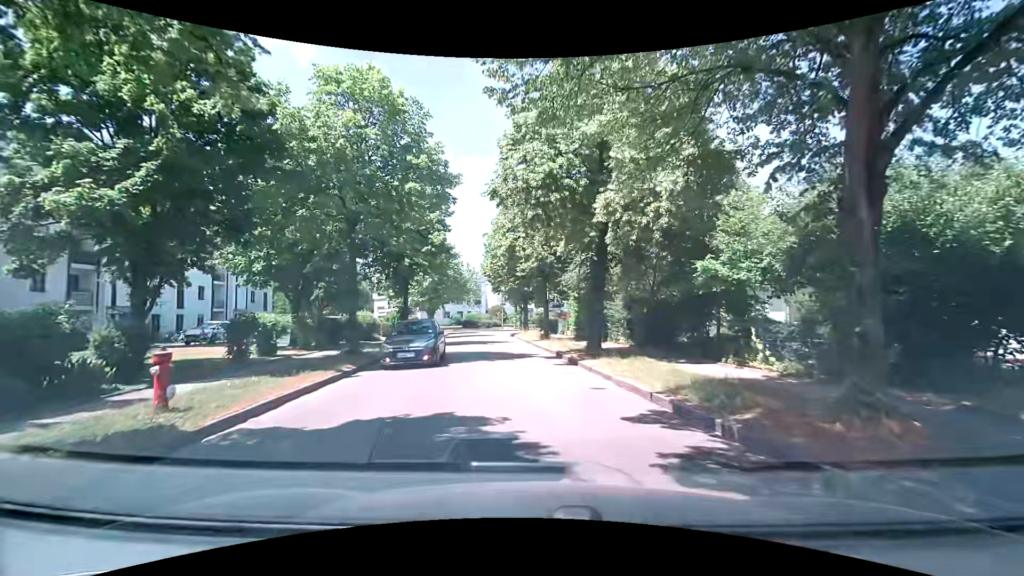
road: residential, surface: asphalt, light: Day
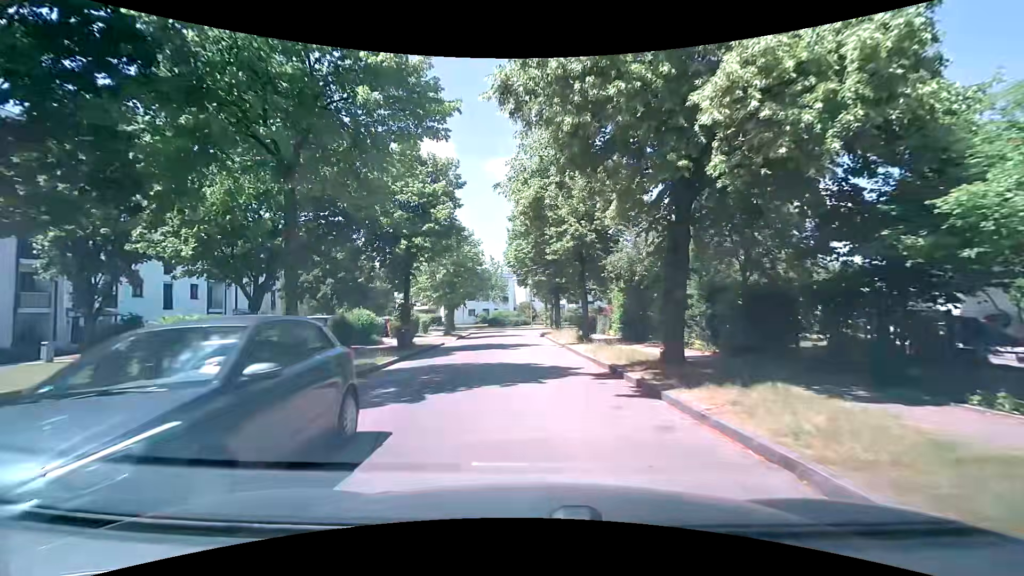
(-0.3, +6.6) m; -5°
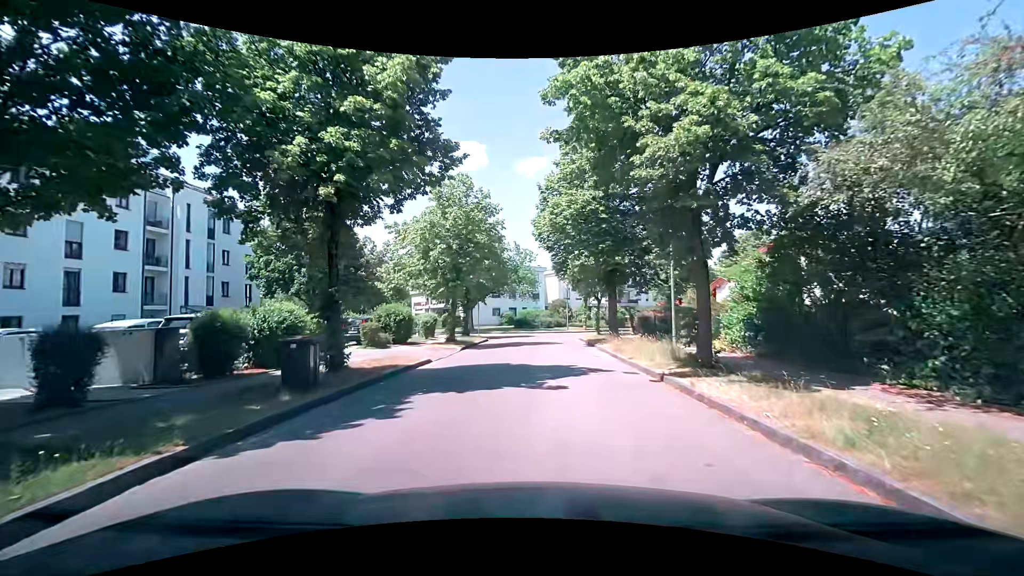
(-0.6, +12.7) m; -3°
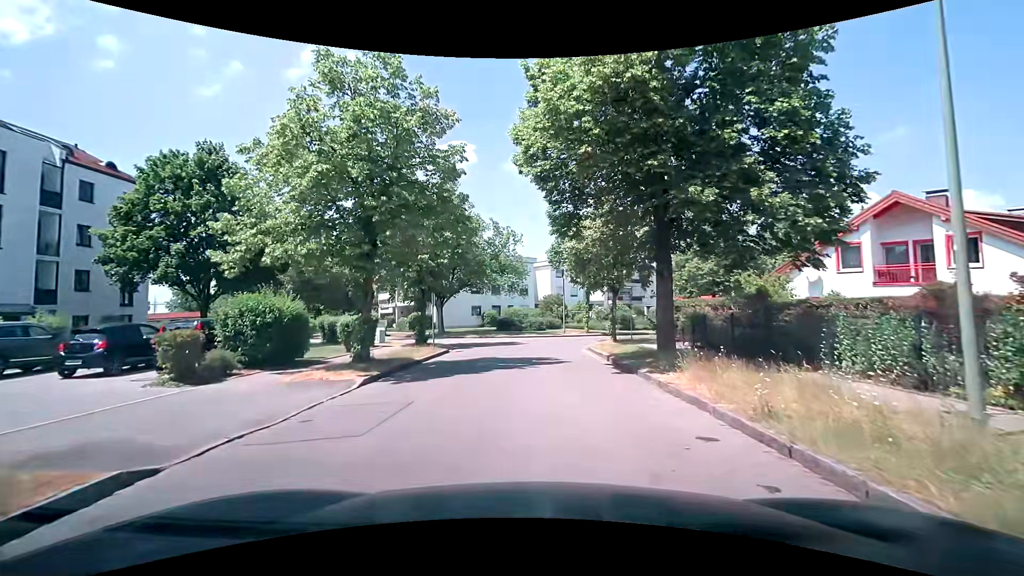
(+0.1, +12.6) m; +2°
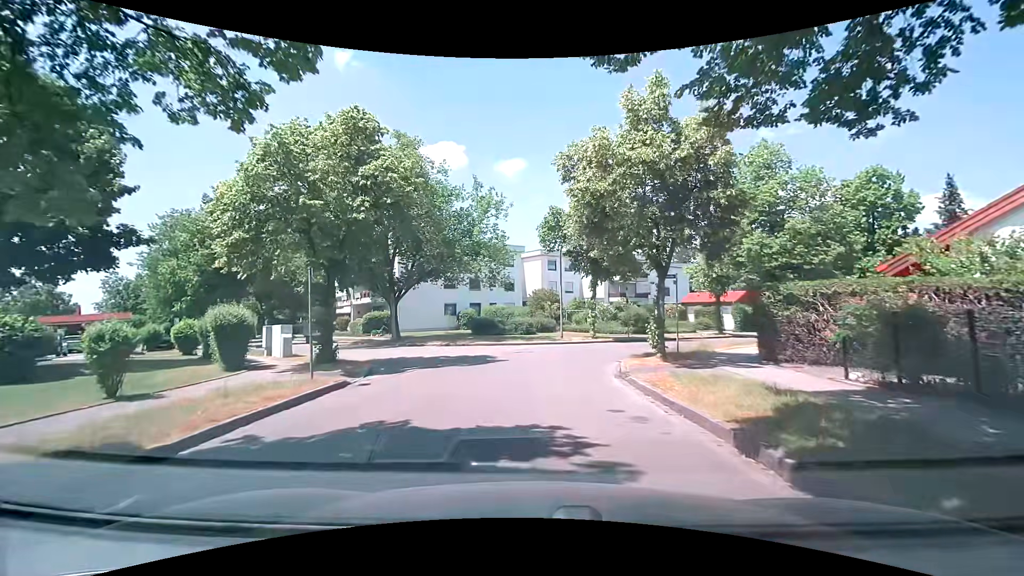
(-0.1, +11.7) m; 0°
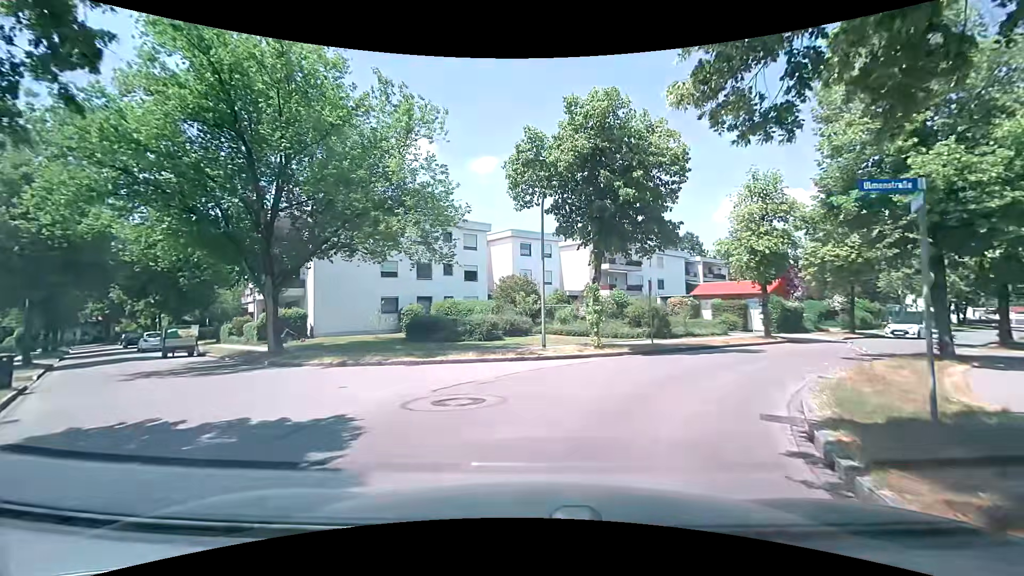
(+0.2, +12.6) m; +3°
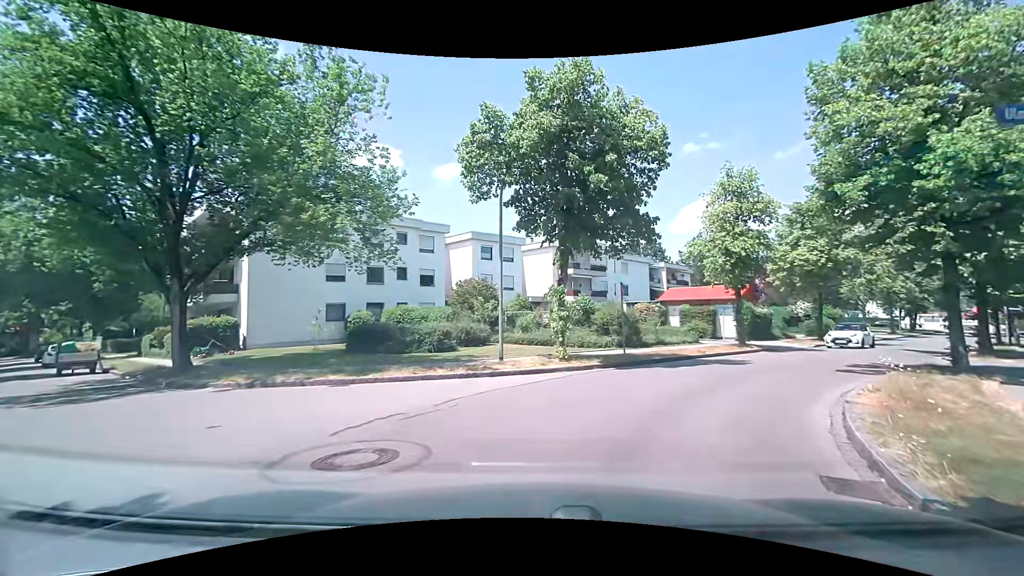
(+0.1, +2.7) m; +3°
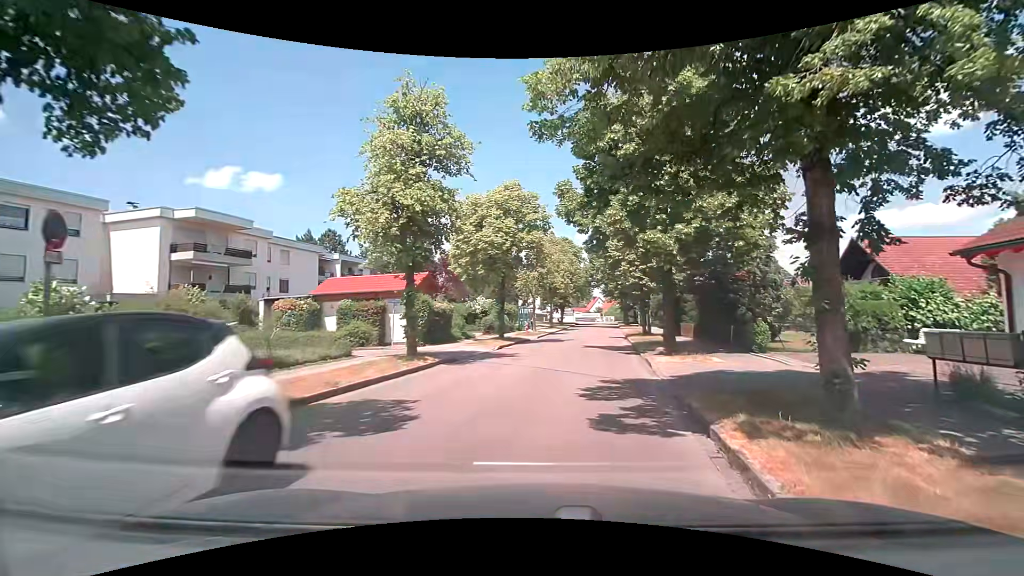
(+3.6, +10.6) m; +34°
